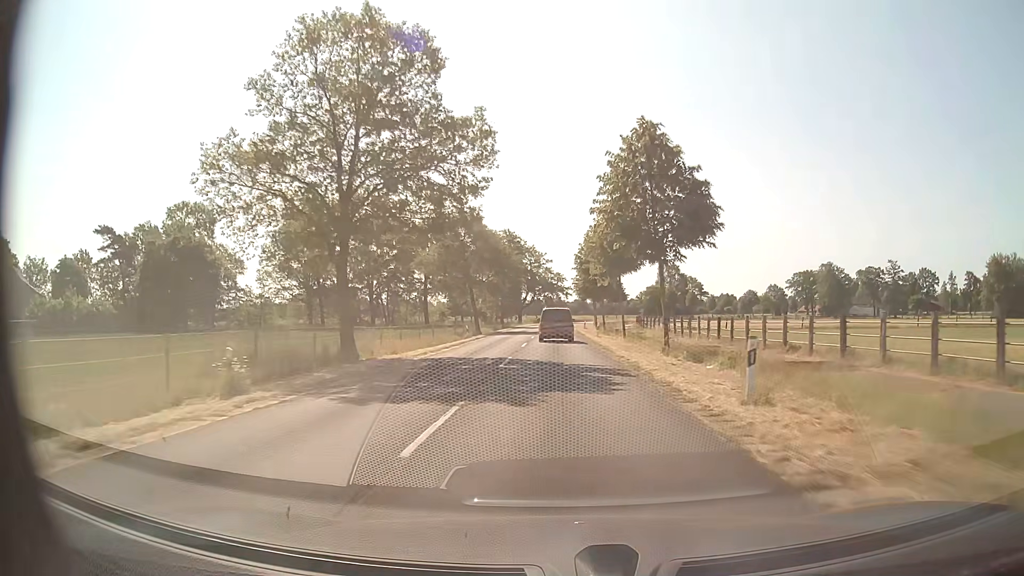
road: secondary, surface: asphalt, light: Day
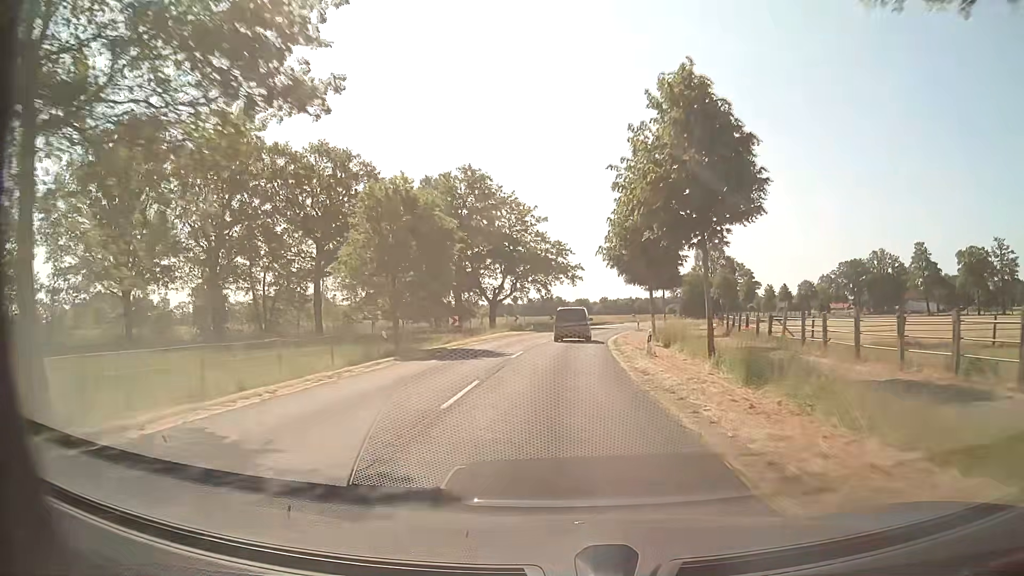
(+0.1, +56.6) m; 0°
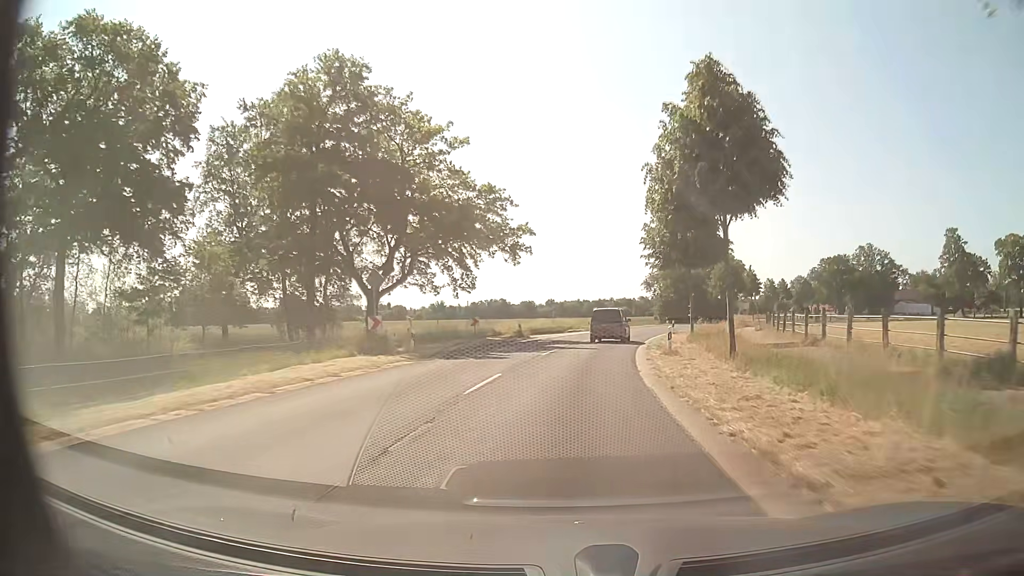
(+0.8, +33.8) m; +4°
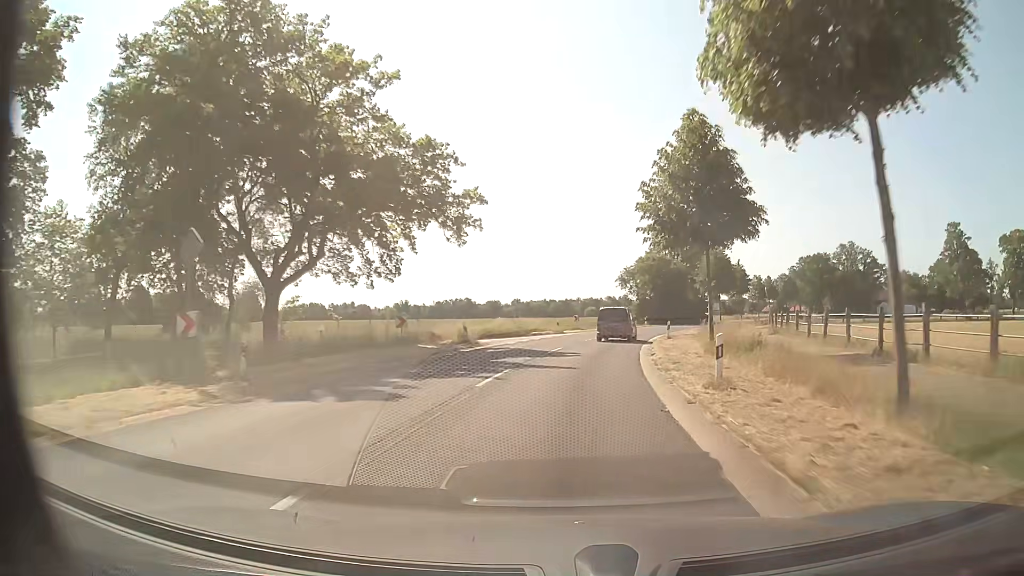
(+0.2, +11.3) m; +3°
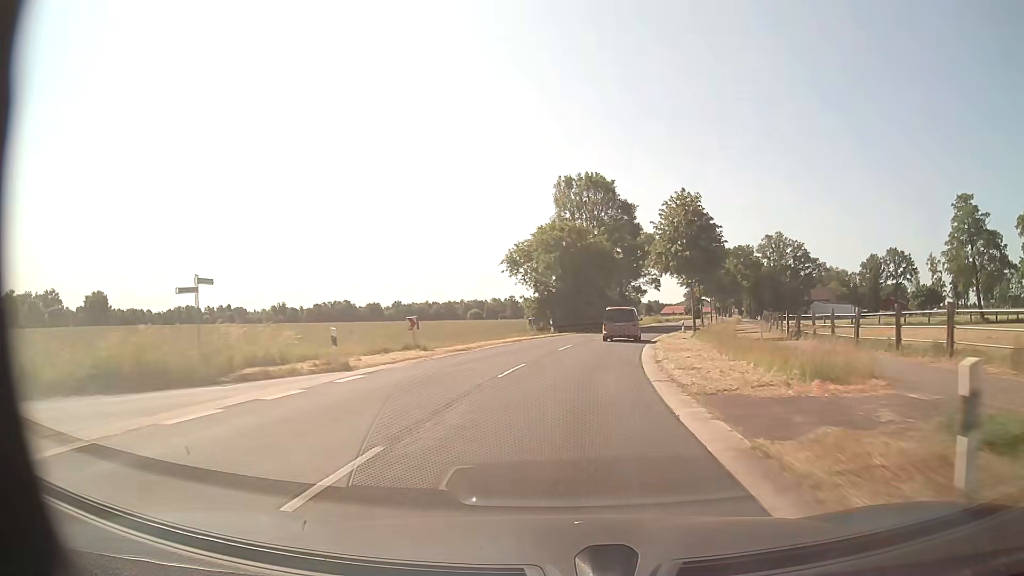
(+2.6, +33.6) m; +10°
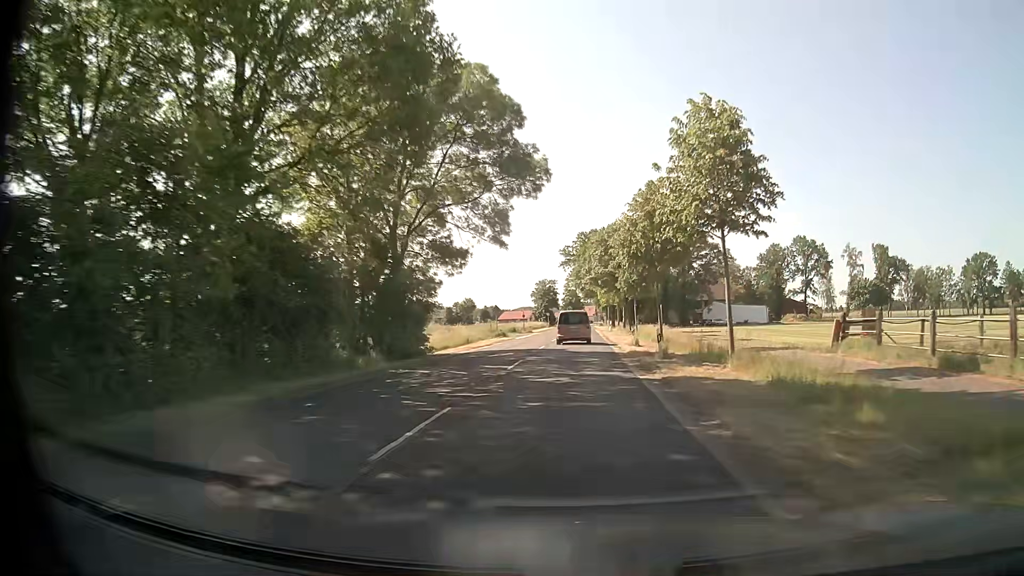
(+7.7, +55.6) m; +14°
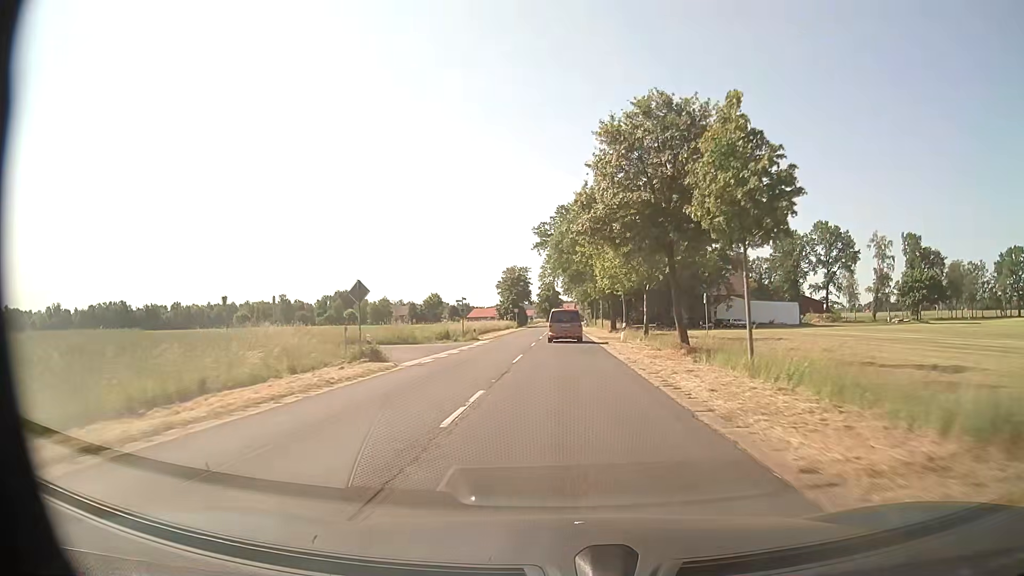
(+0.9, +34.0) m; +2°
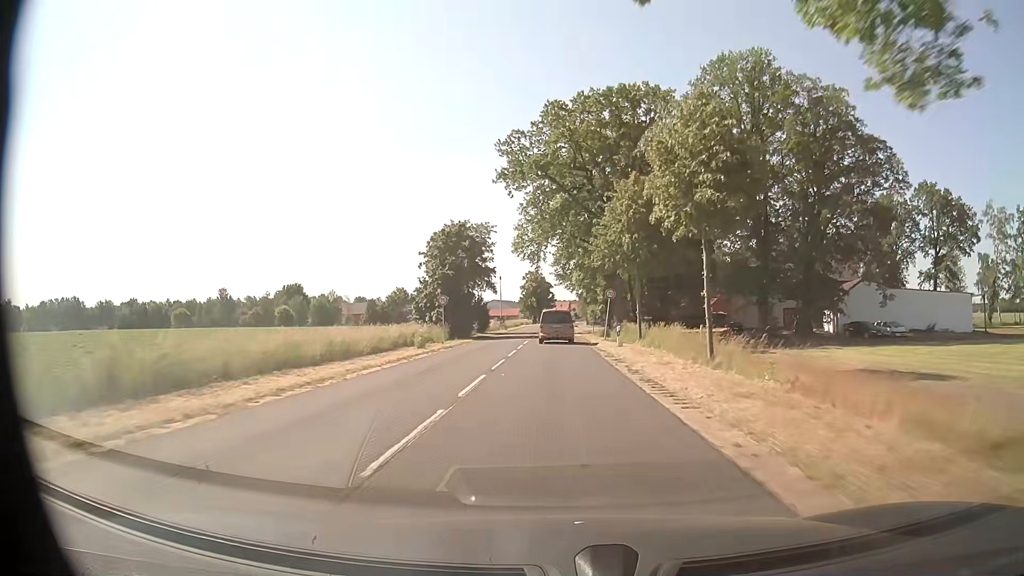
(+1.1, +56.8) m; +1°
(0, +10) (0, +20) (0, +30) (0, +40) (0, +50) (0, +60) (0, +70) (0, +80) (0, +90) (0, +100) m
